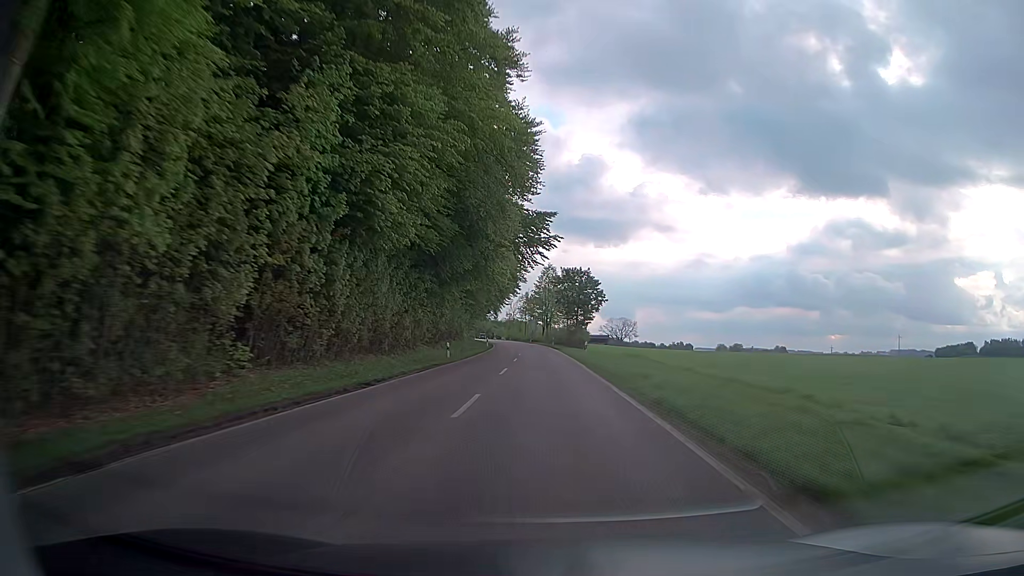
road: secondary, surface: asphalt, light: Day
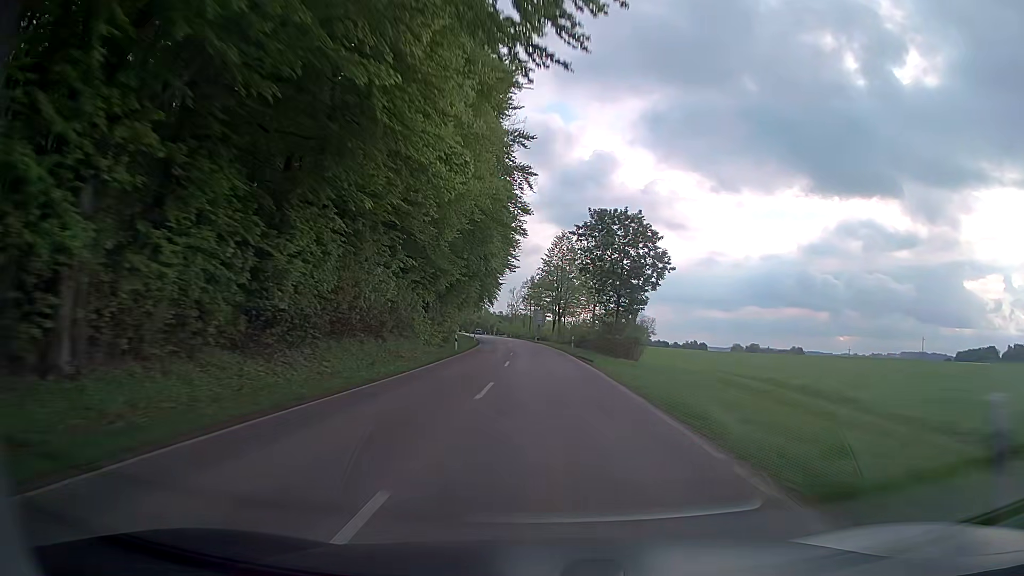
(-0.1, +34.8) m; -1°
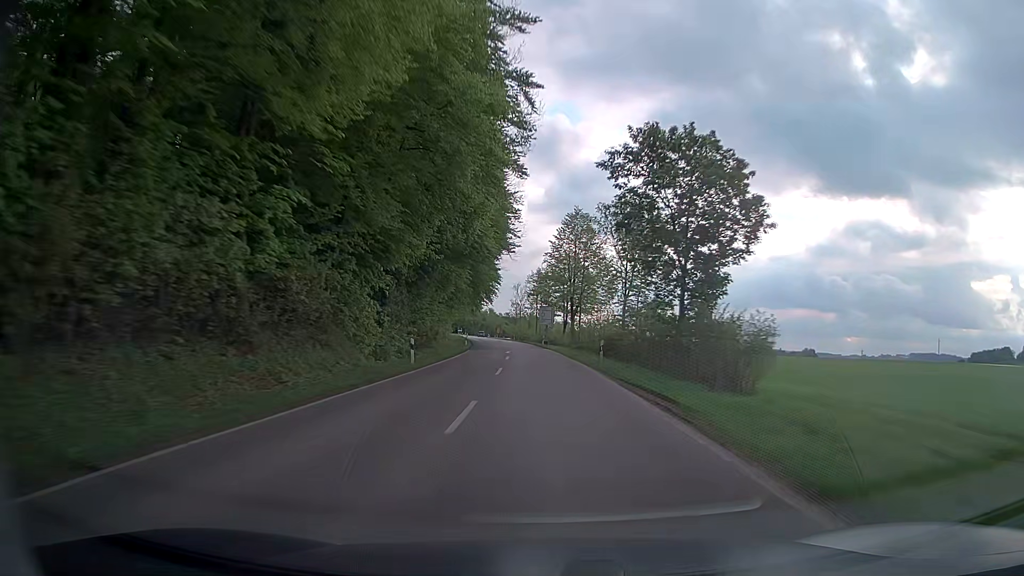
(0.0, +17.4) m; 0°
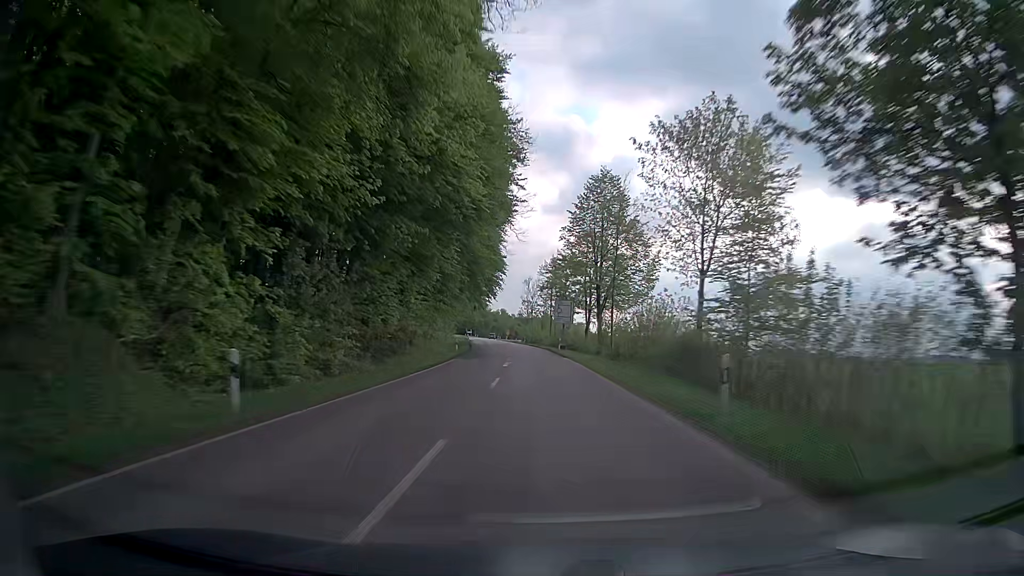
(-0.2, +17.4) m; -1°
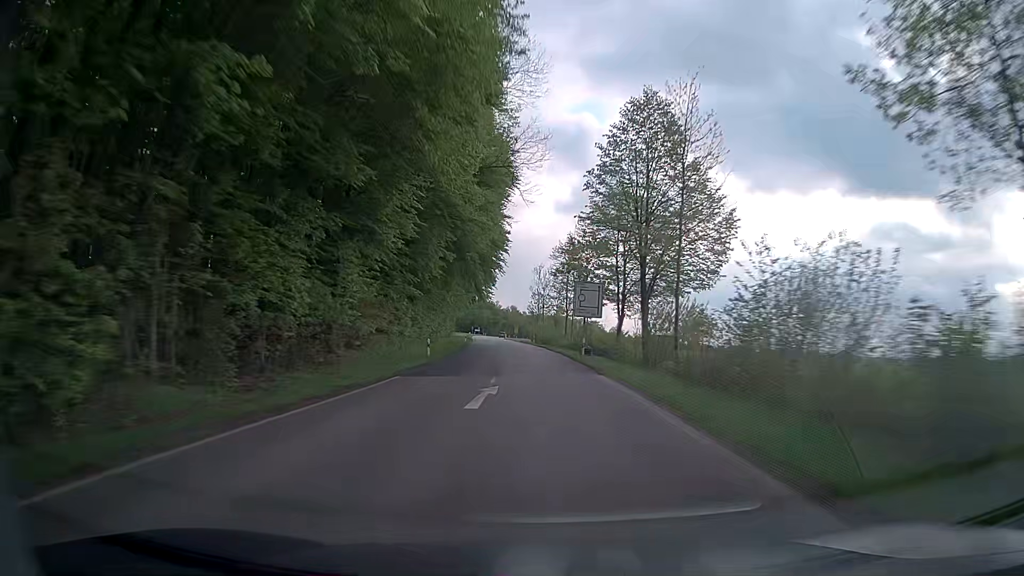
(-0.1, +17.4) m; -1°
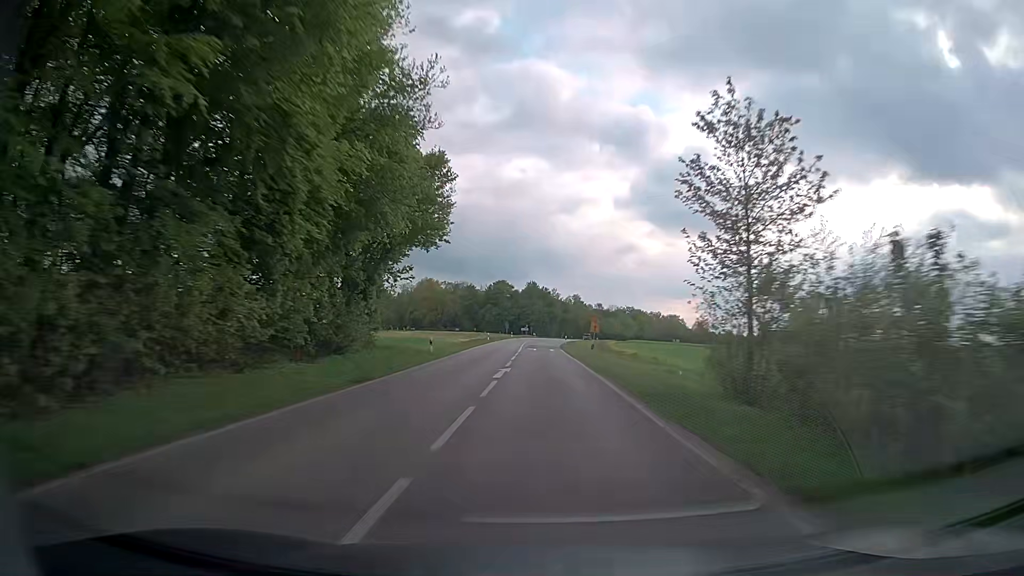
(-4.4, +86.9) m; -5°
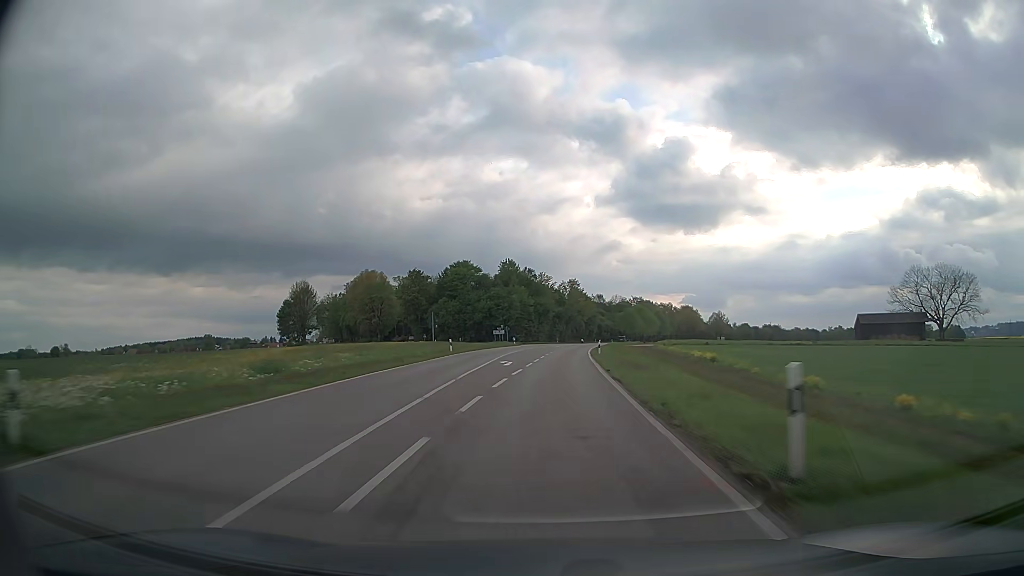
(-0.2, +69.8) m; +1°
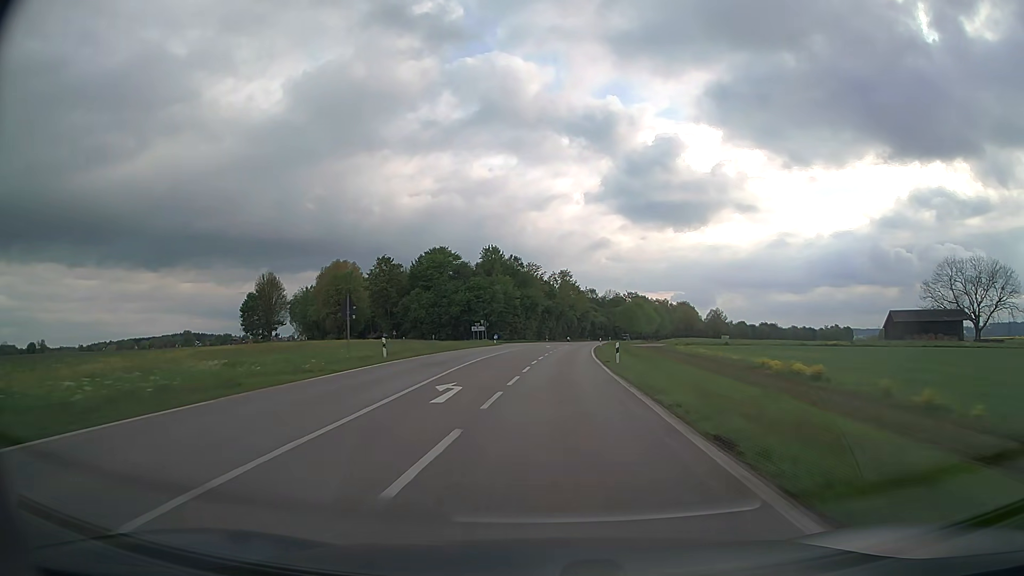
(+0.1, +17.4) m; +1°
(0, +10) (0, +20) (+1, +30) (+1, +40) (+2, +50) (+3, +60) (+4, +70) (+4, +80) (+6, +90) (+7, +100) m
